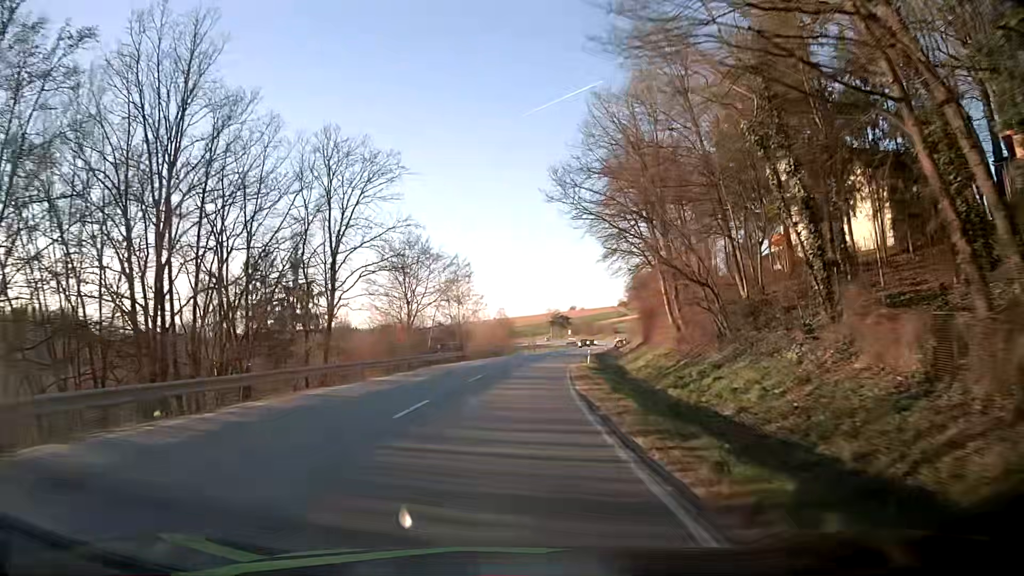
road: secondary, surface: asphalt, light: Day
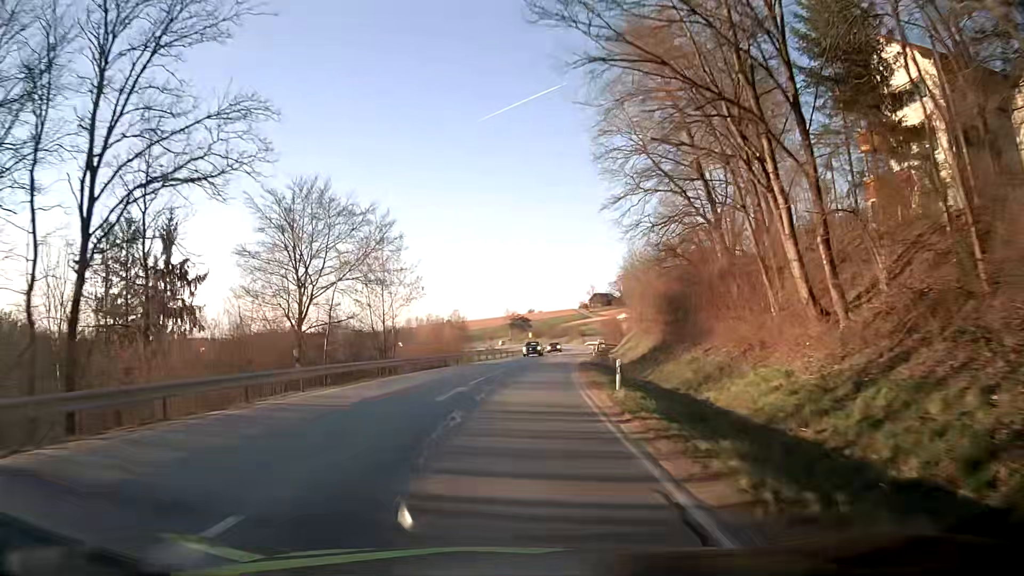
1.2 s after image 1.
(+0.5, +23.1) m; +3°
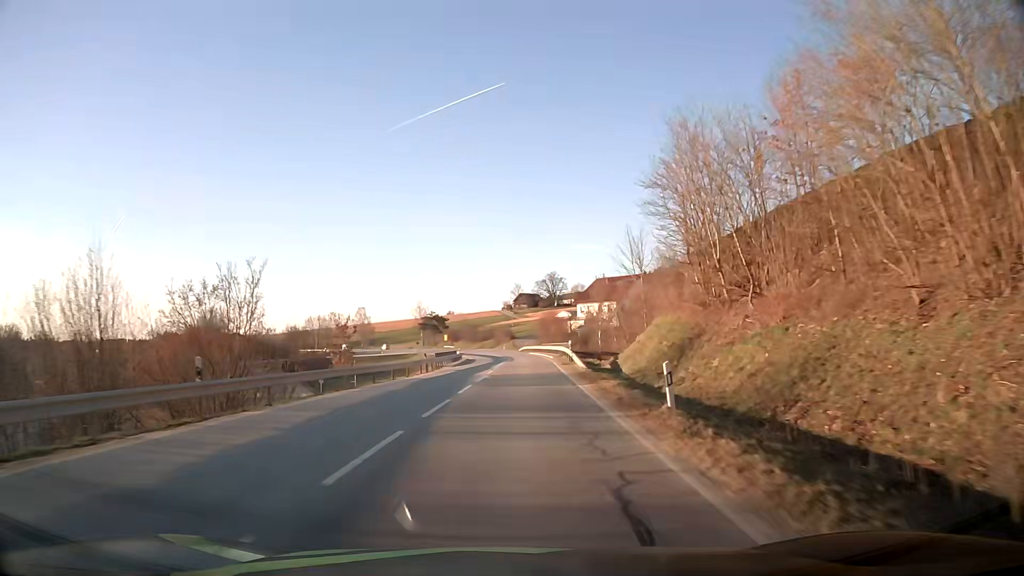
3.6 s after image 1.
(+3.0, +46.2) m; +7°
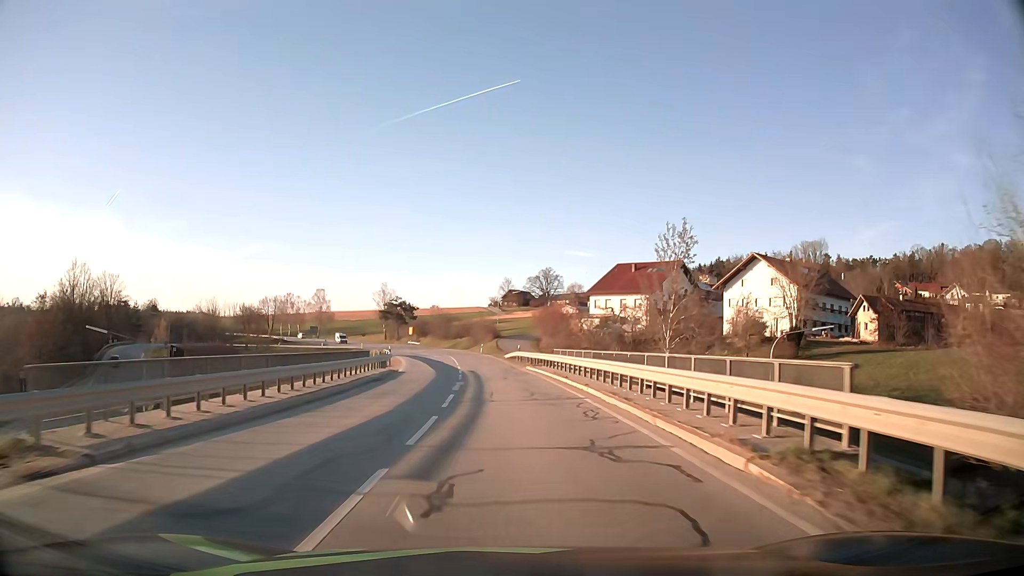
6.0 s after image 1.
(+1.1, +46.1) m; +1°
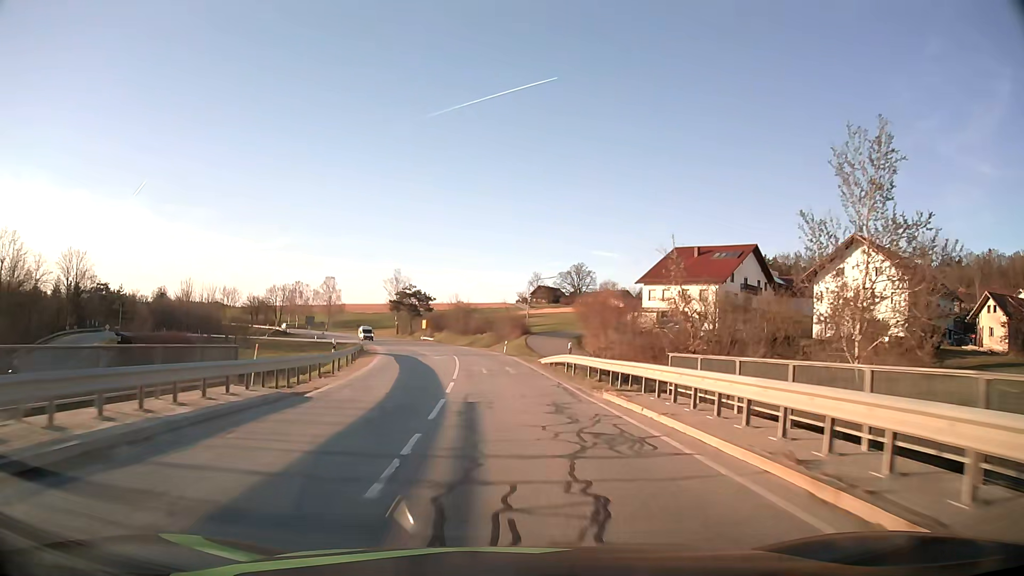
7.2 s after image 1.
(-0.4, +22.9) m; -2°
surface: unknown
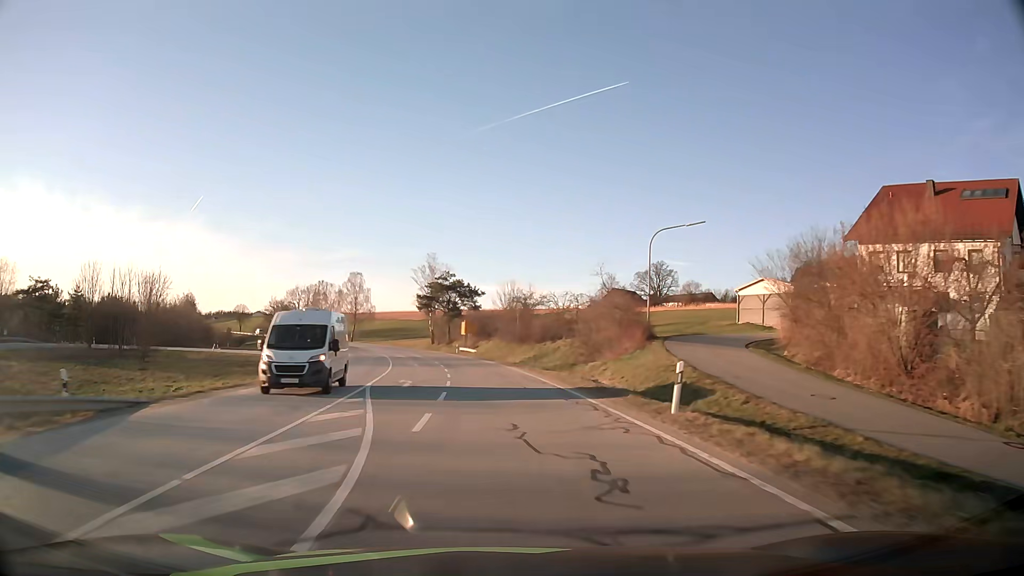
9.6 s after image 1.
(-1.9, +45.7) m; -6°
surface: asphalt
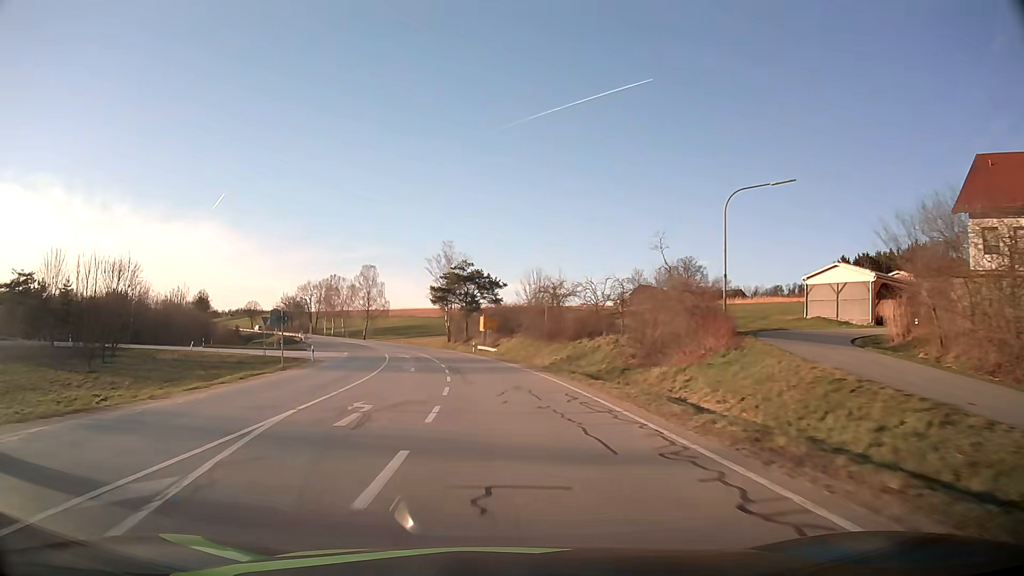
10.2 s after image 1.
(-0.2, +11.4) m; -2°
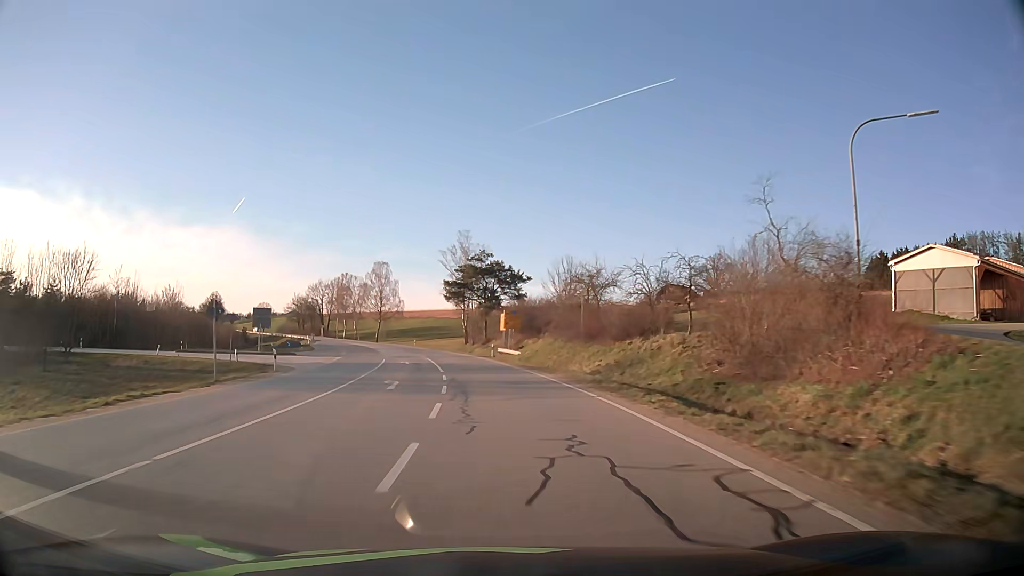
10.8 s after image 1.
(-0.2, +11.4) m; -2°
(0, +10) (-1, +20) (-1, +30) (-2, +40) (-4, +50) (-6, +60) (-8, +69) (-10, +79) (-13, +89) (-16, +98) m
